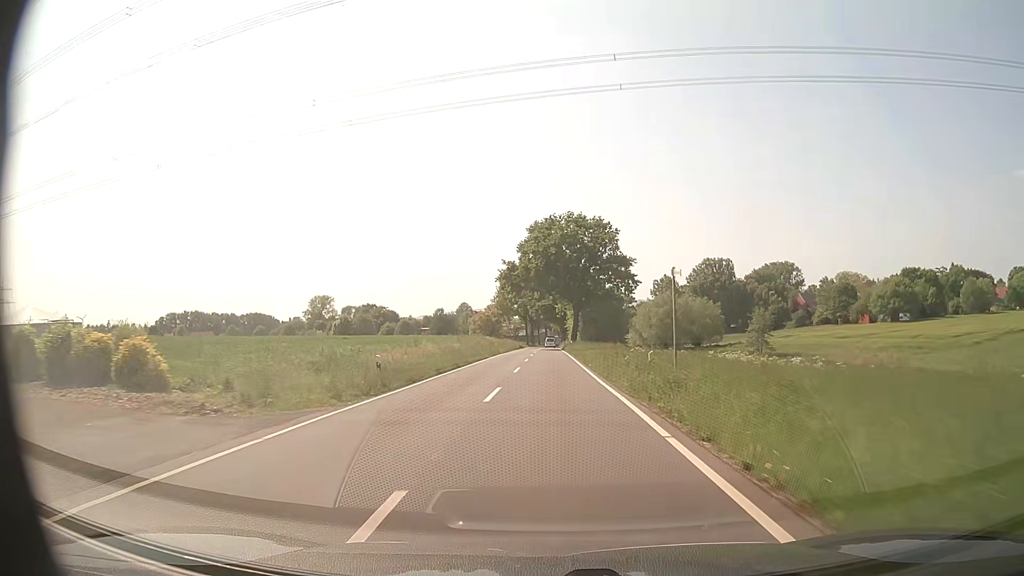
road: tertiary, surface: asphalt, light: Day
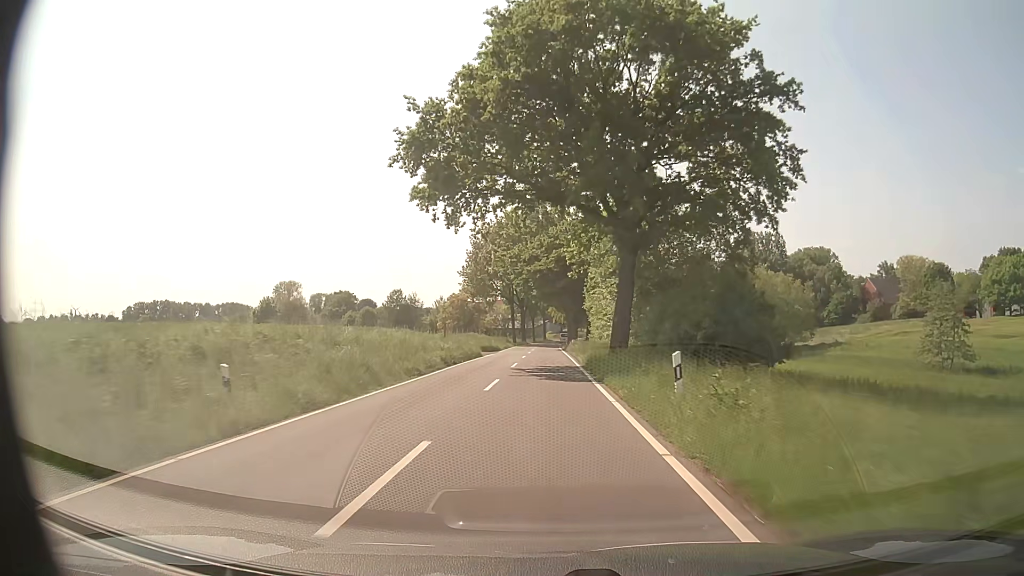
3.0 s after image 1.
(+0.6, +57.1) m; 0°
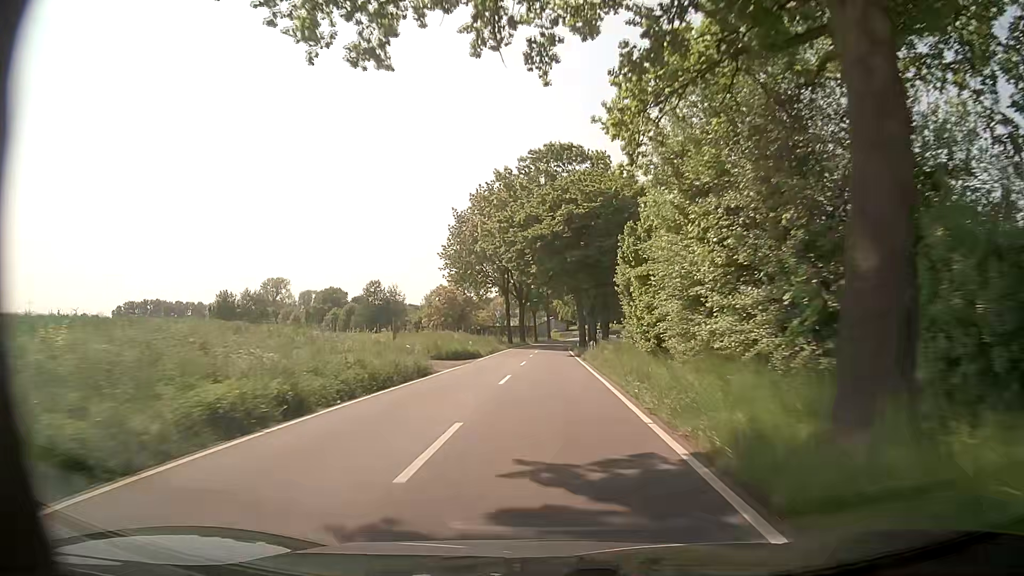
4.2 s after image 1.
(0.0, +22.2) m; 0°
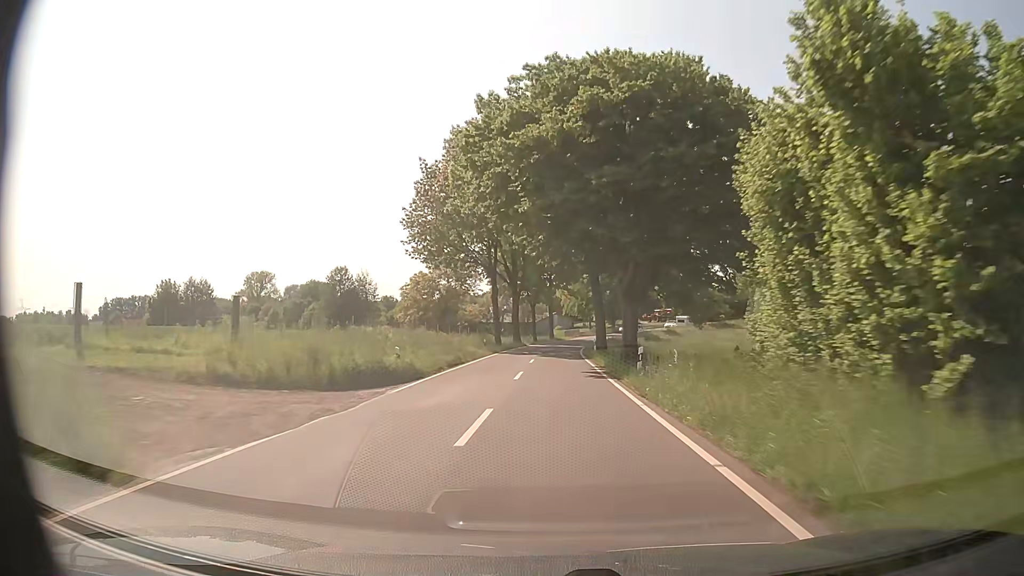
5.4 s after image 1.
(-0.1, +21.8) m; -1°
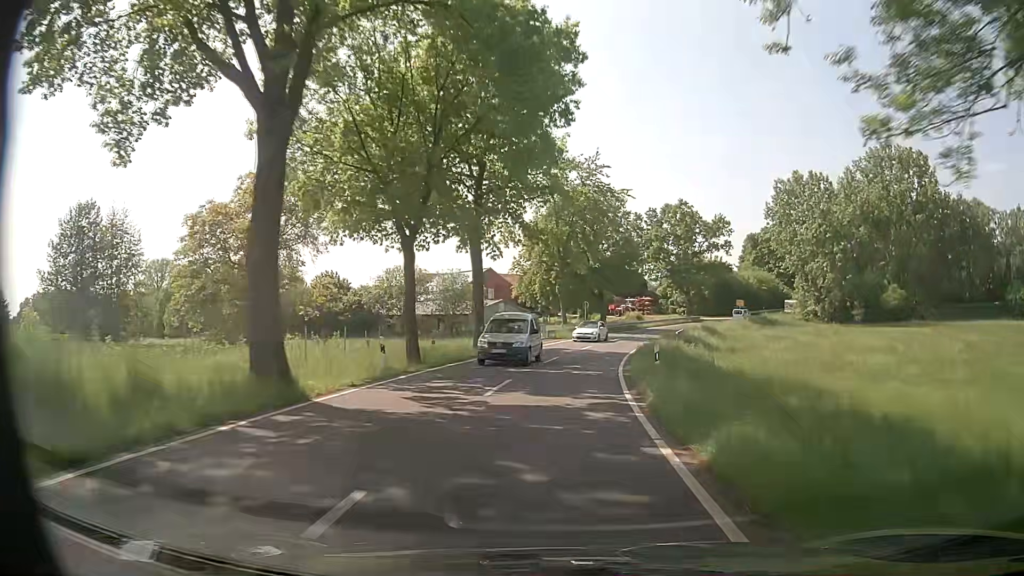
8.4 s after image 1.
(+2.2, +53.5) m; +4°
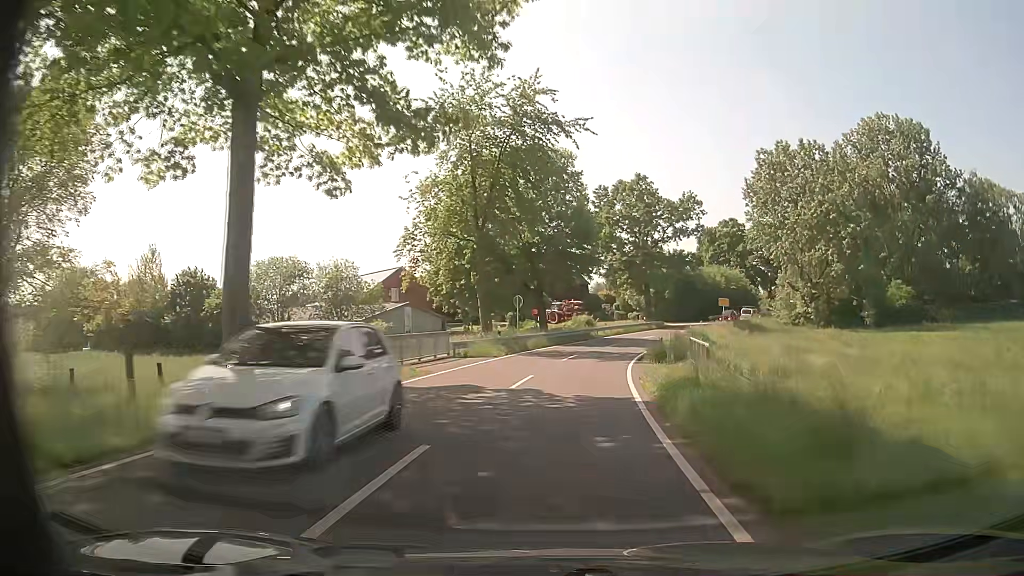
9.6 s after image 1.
(+1.3, +21.2) m; +6°
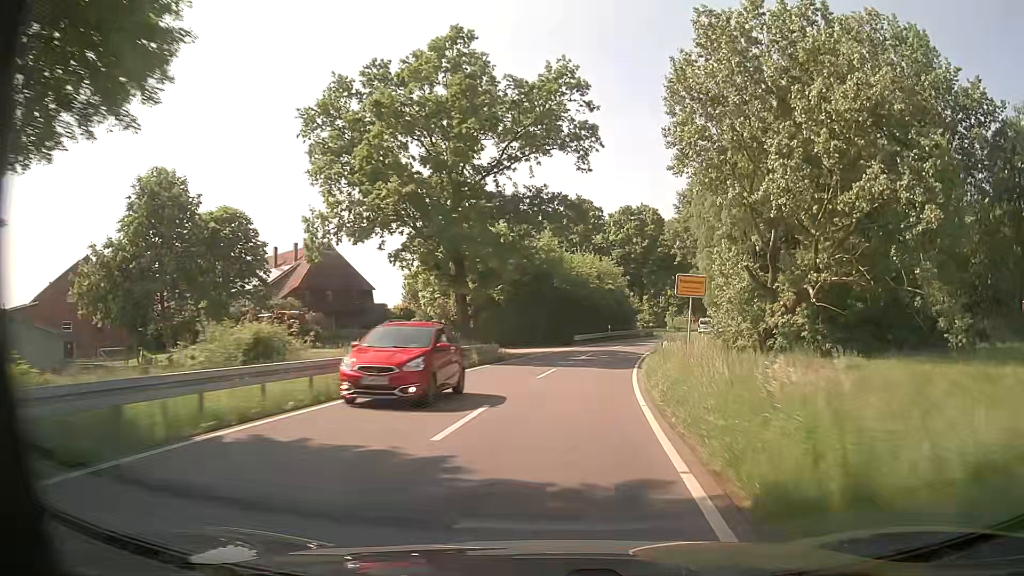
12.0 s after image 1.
(+6.7, +41.7) m; +17°
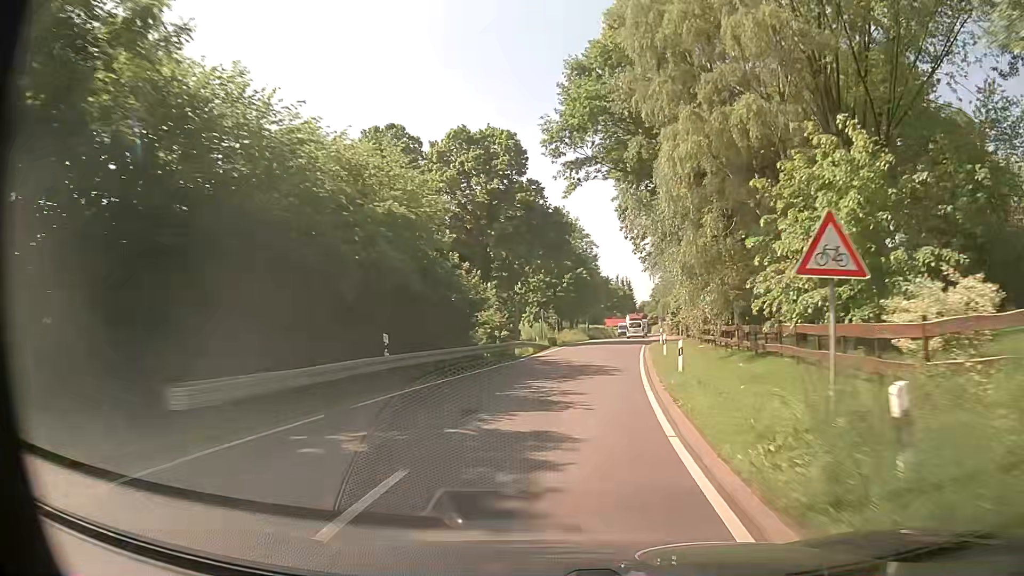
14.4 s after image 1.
(+4.9, +40.6) m; +14°
(0, +10) (+1, +20) (+3, +30) (+4, +40) (+6, +50) (+7, +60) (+9, +69) (+10, +79) (+12, +89) (+13, +99) m
